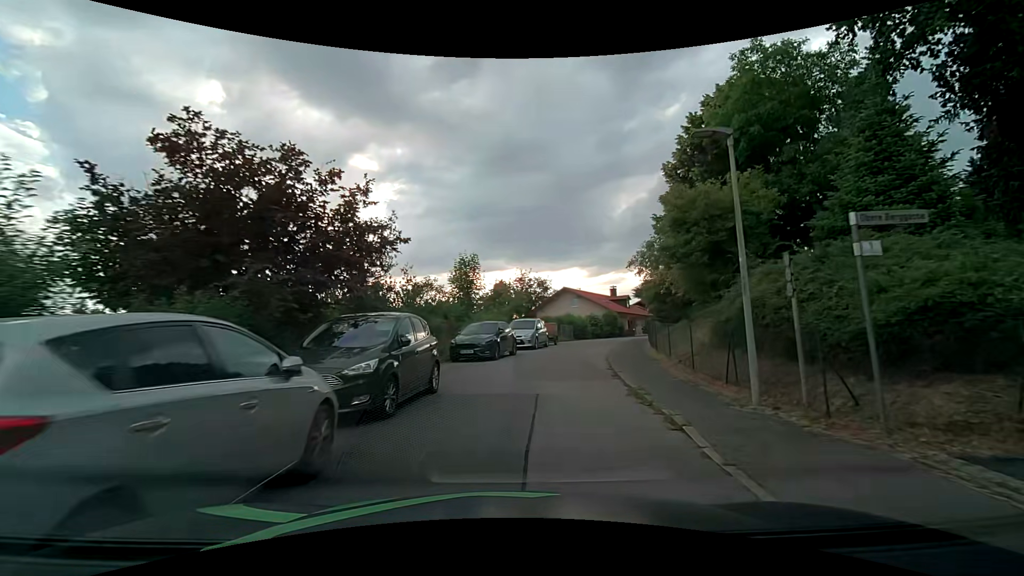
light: Day
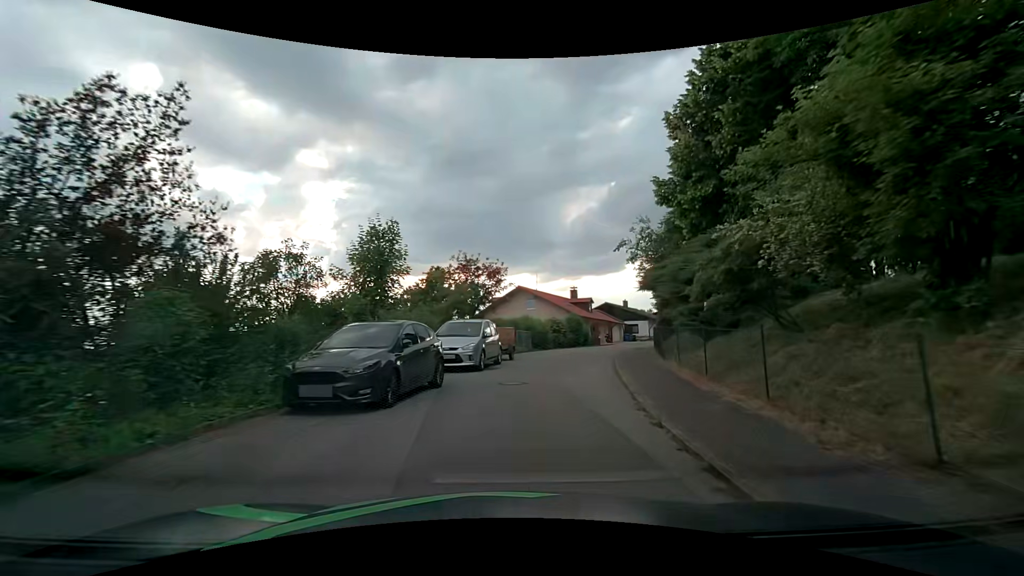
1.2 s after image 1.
(+0.6, +10.1) m; +6°
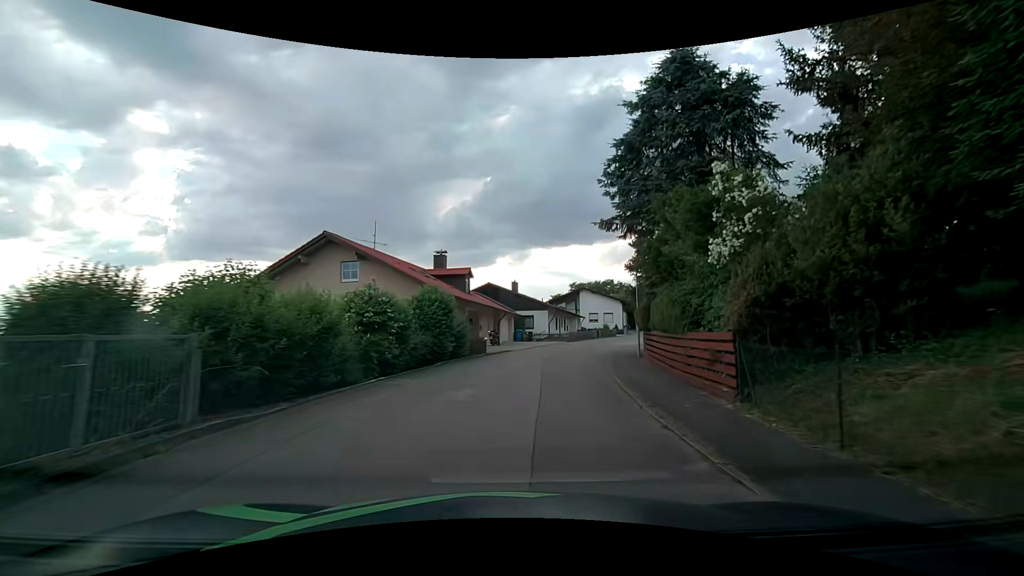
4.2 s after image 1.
(+3.4, +26.0) m; +15°
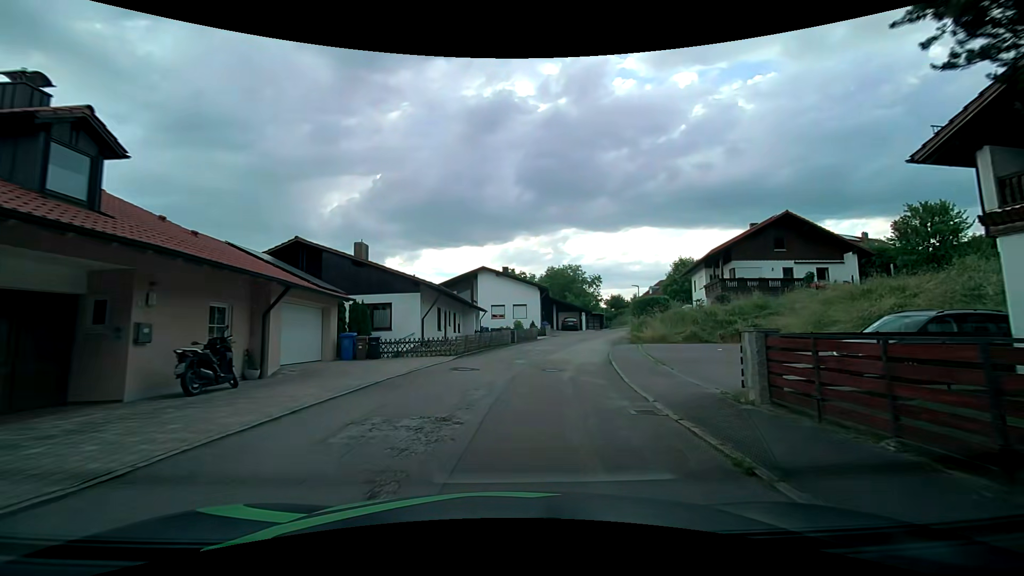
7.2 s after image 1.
(+2.5, +25.1) m; +12°
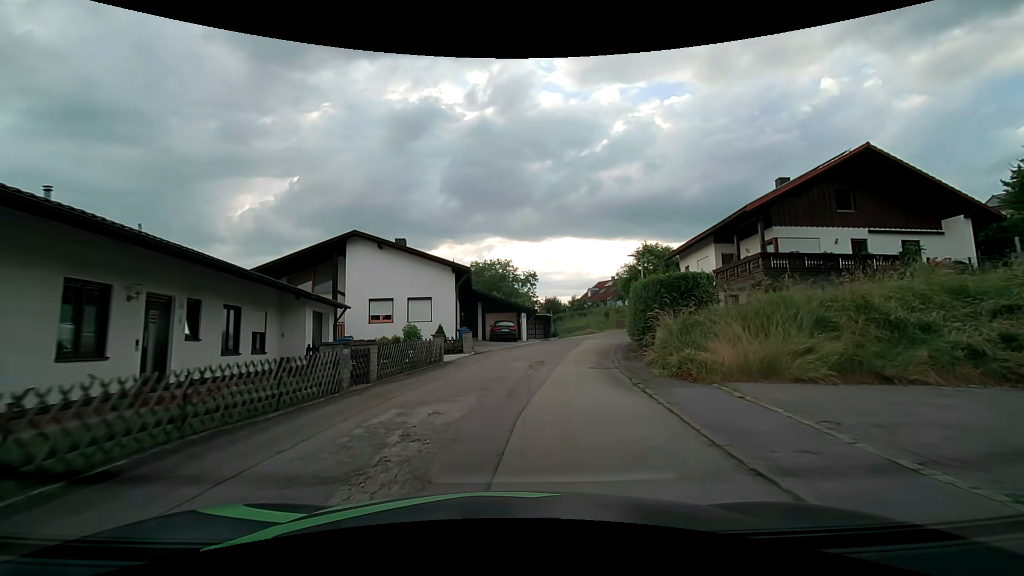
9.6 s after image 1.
(+1.8, +20.4) m; +9°
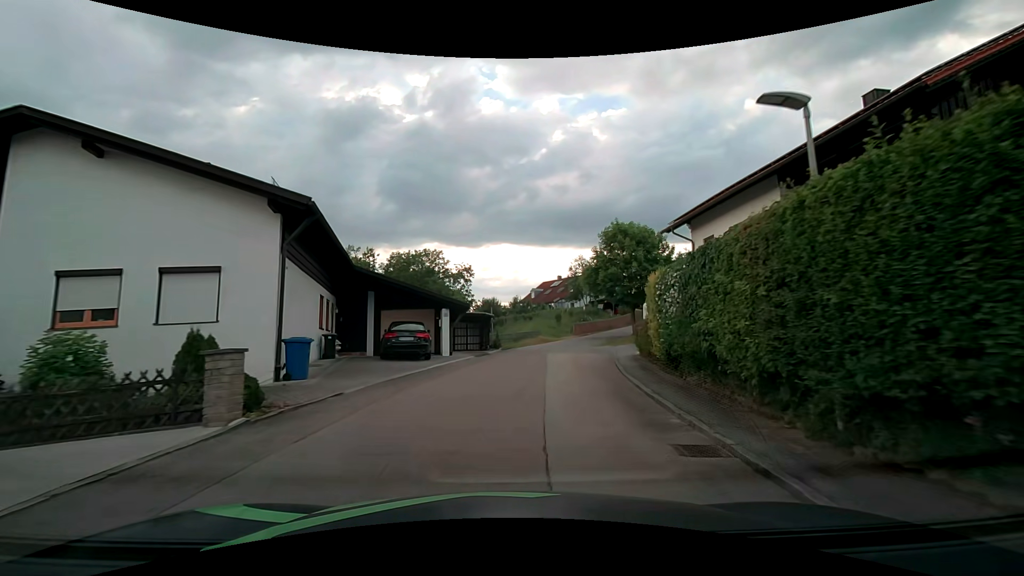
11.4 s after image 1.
(+1.0, +15.3) m; +7°
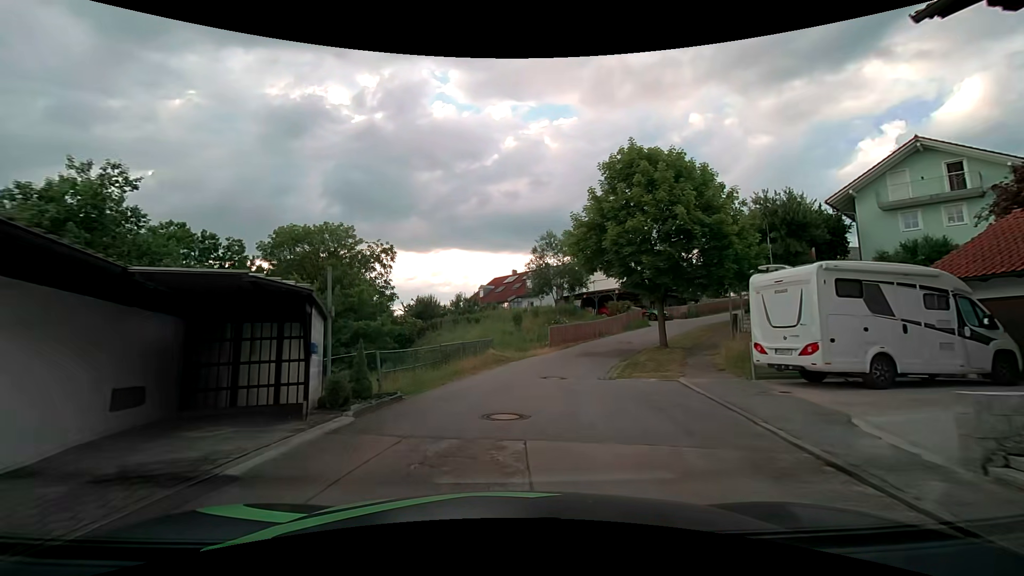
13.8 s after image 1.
(+1.0, +19.5) m; +6°
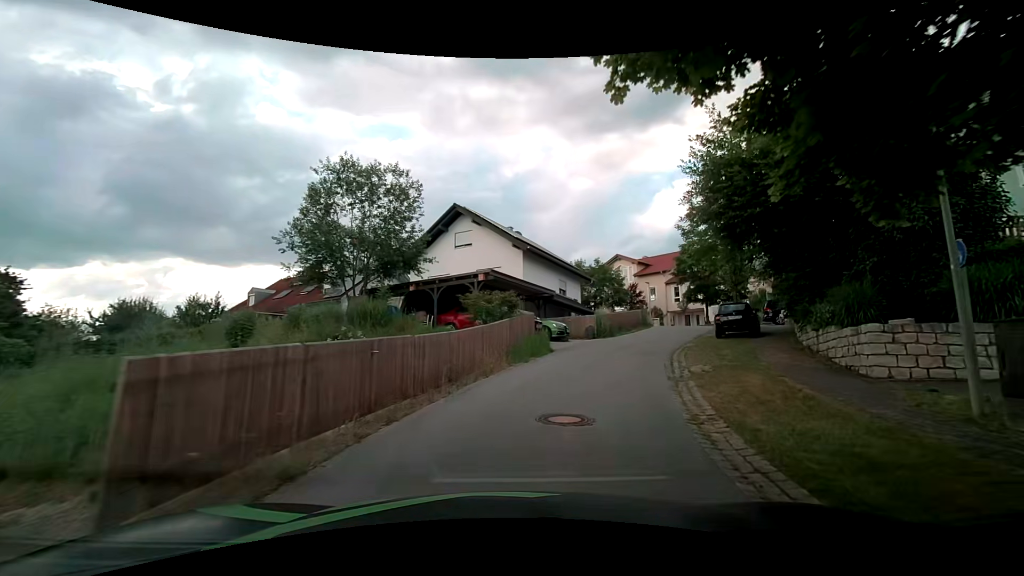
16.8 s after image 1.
(+2.8, +22.3) m; +18°
(+1, +10) (+5, +19) (+10, +28) (+14, +37) (+14, +47) (+8, +55) (0, +61) (-8, +68) (-15, +74) (-23, +80) m
